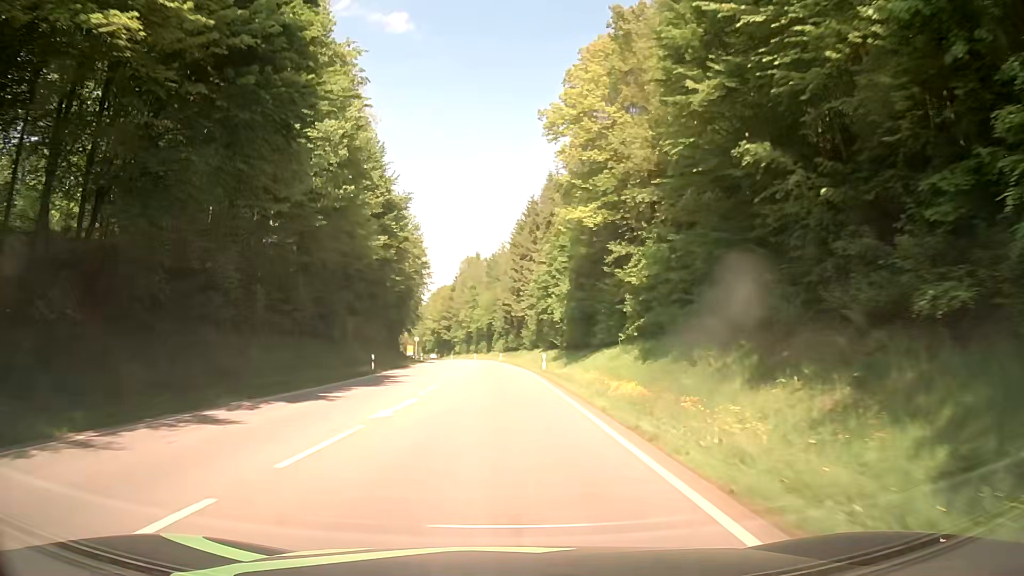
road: secondary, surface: asphalt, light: Day
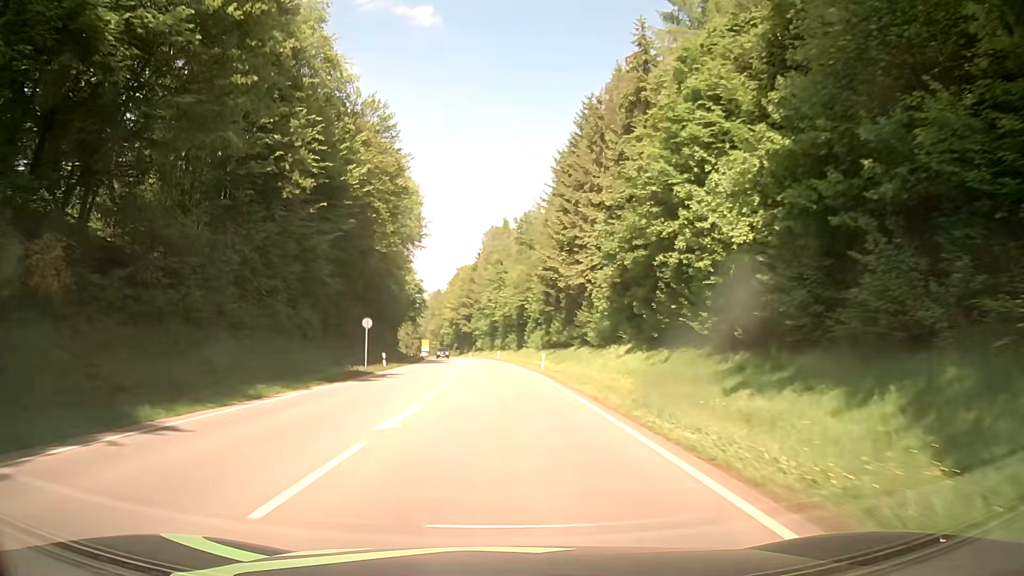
(-1.5, +44.4) m; -3°
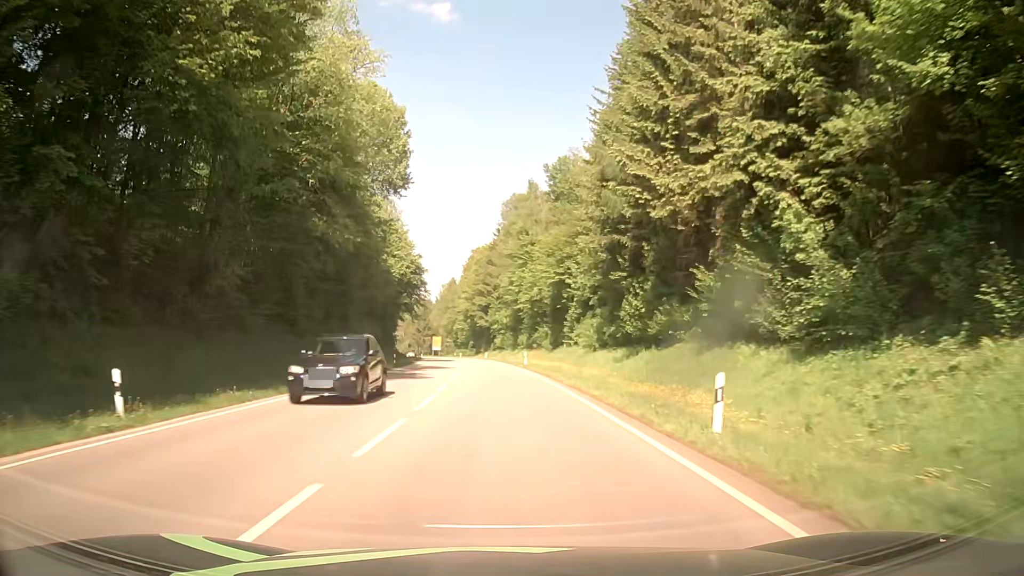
(-0.8, +33.0) m; -2°
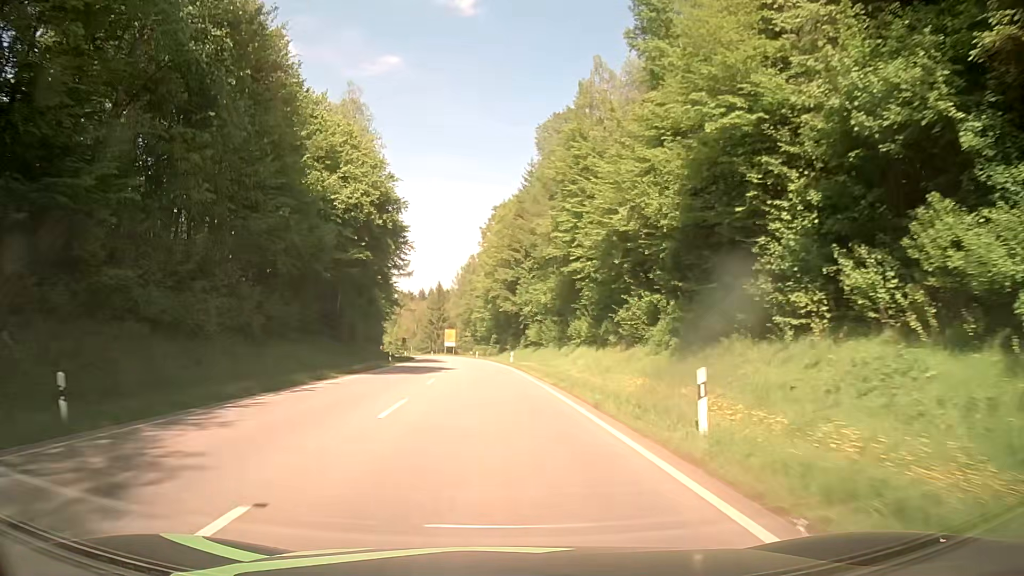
(-1.0, +43.9) m; -3°
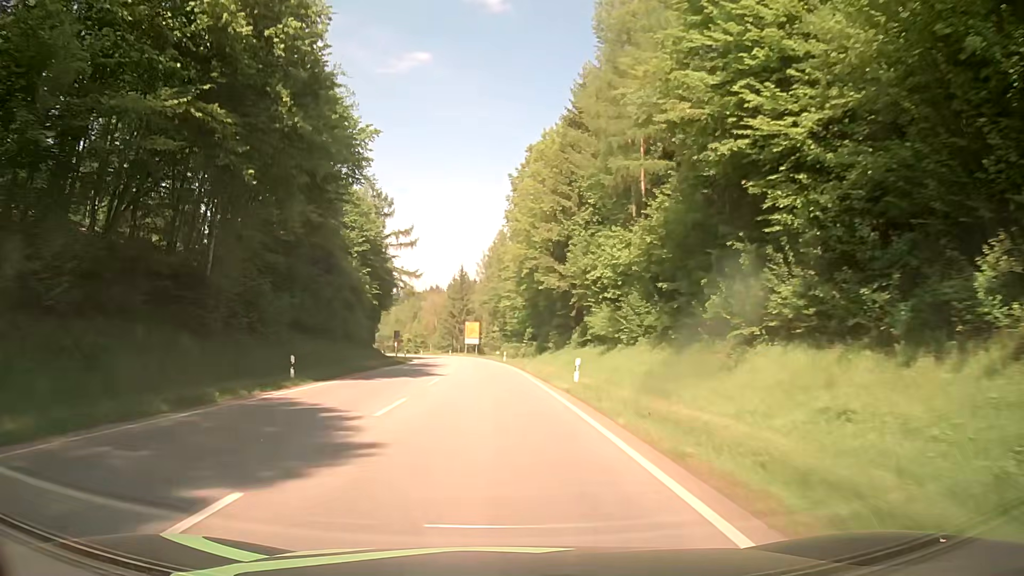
(-0.7, +32.9) m; -3°
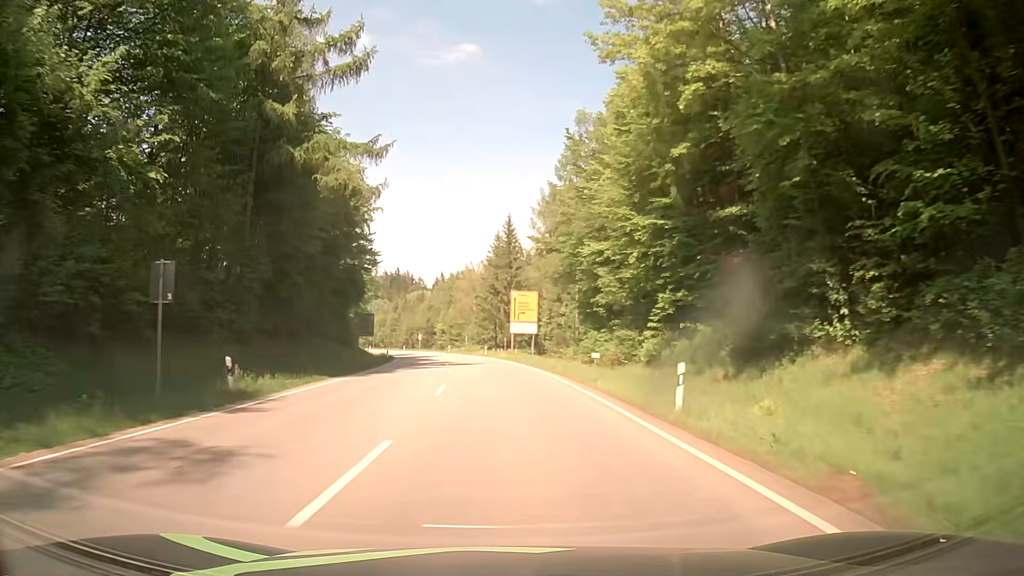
(-1.8, +55.2) m; -4°
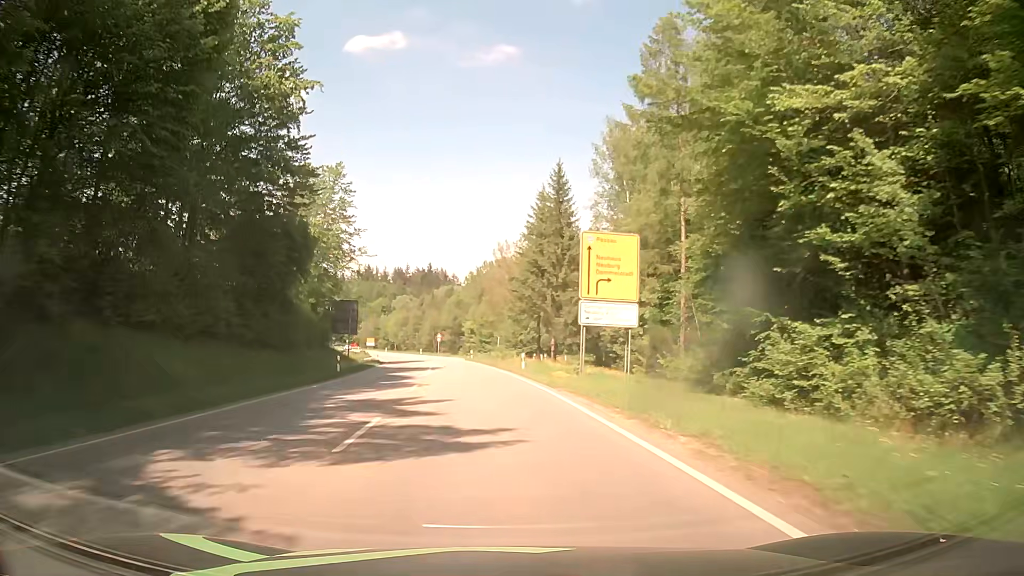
(-0.8, +32.5) m; -4°
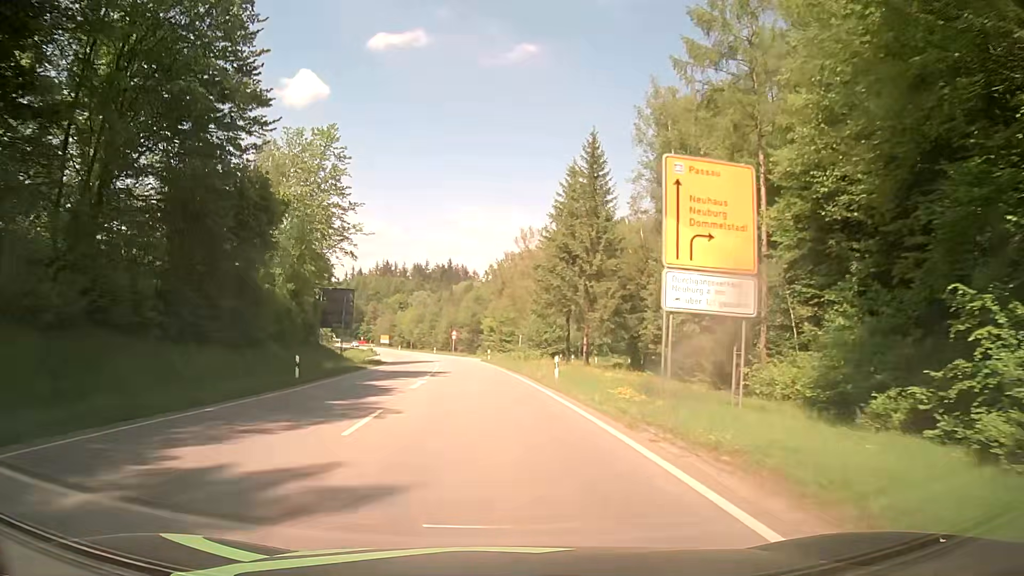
(-0.1, +10.8) m; -2°
(0, +10) (0, +20) (-1, +30) (-2, +40) (-3, +50) (-4, +60) (-6, +70) (-7, +80) (-9, +89) (-12, +99) m
